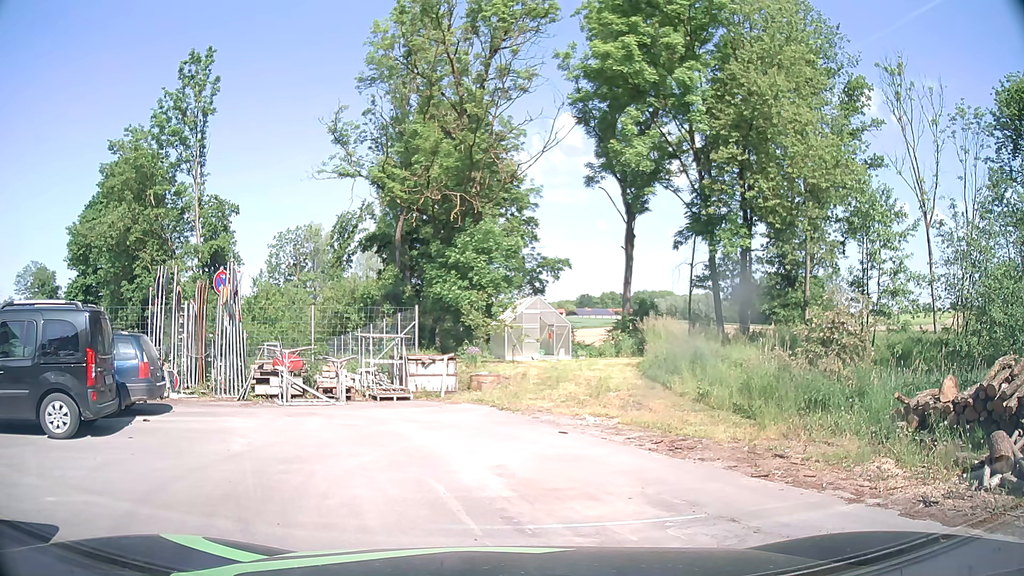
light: Day
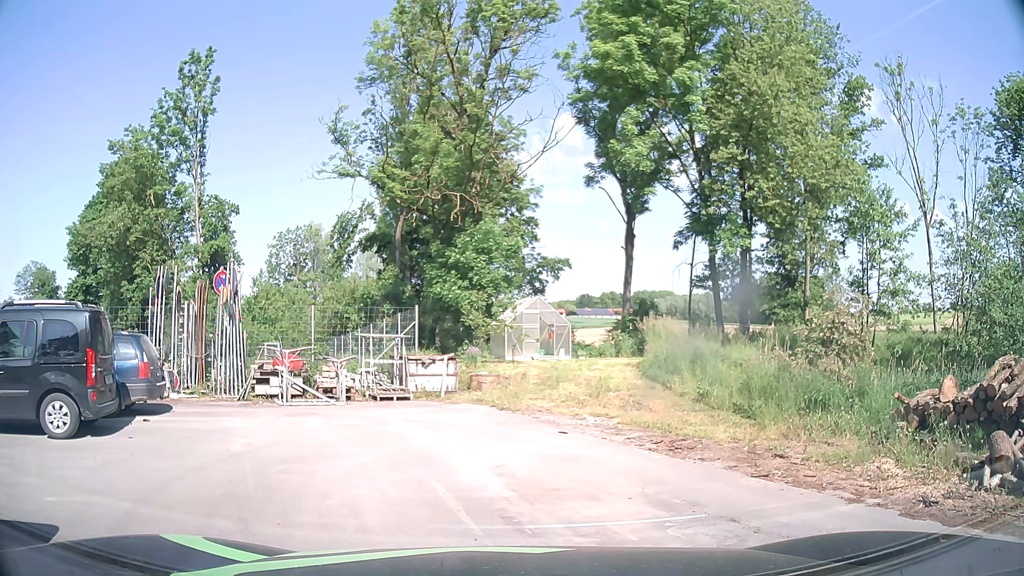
(0.0, 0.0) m; 0°
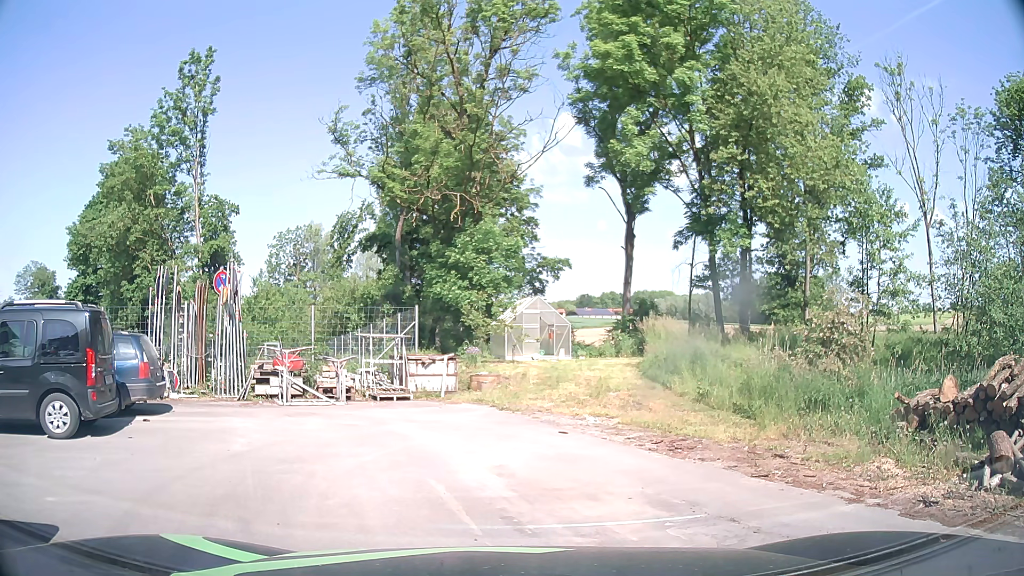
(0.0, 0.0) m; 0°
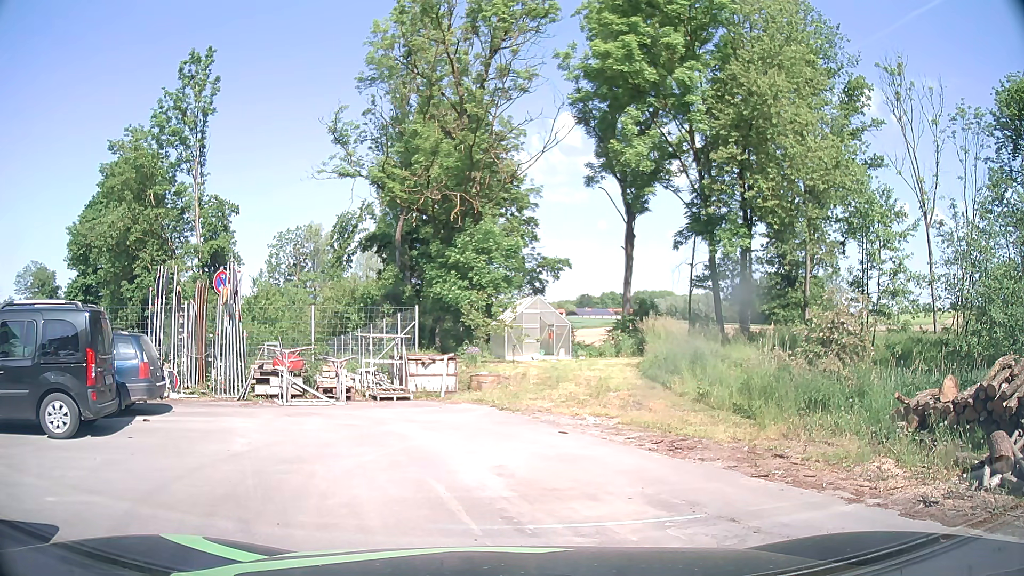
(0.0, 0.0) m; 0°
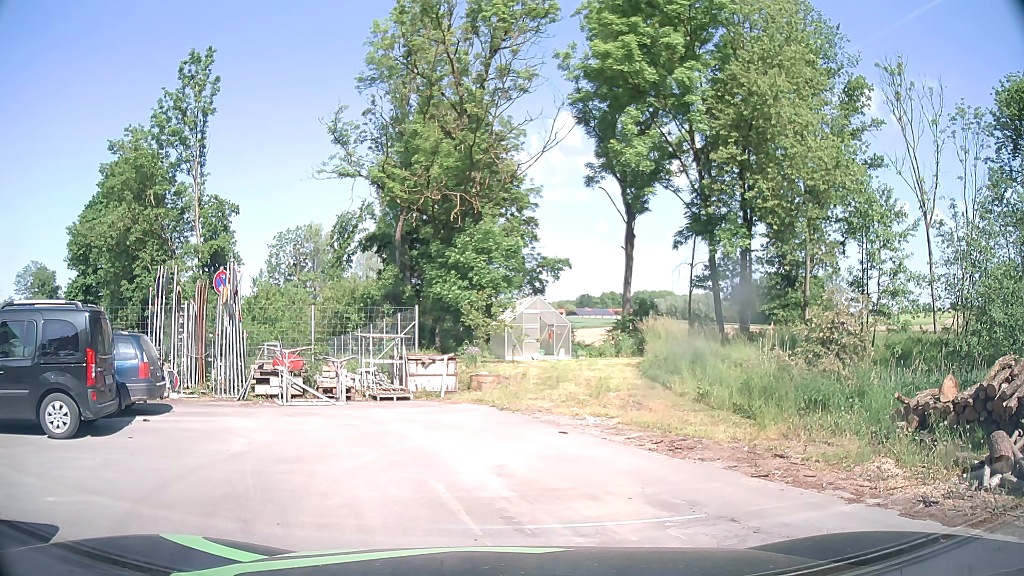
(0.0, 0.0) m; 0°
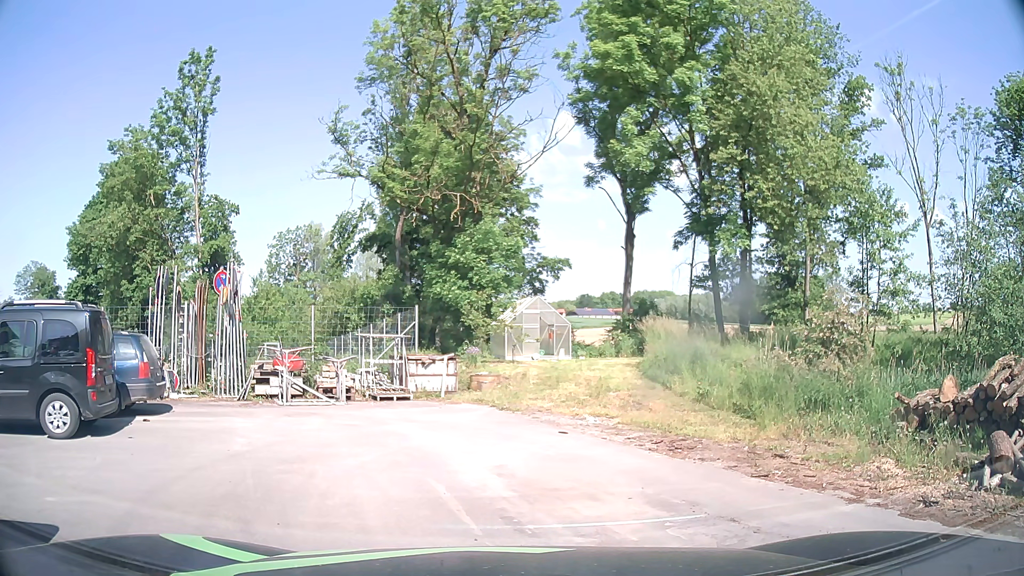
(0.0, 0.0) m; 0°
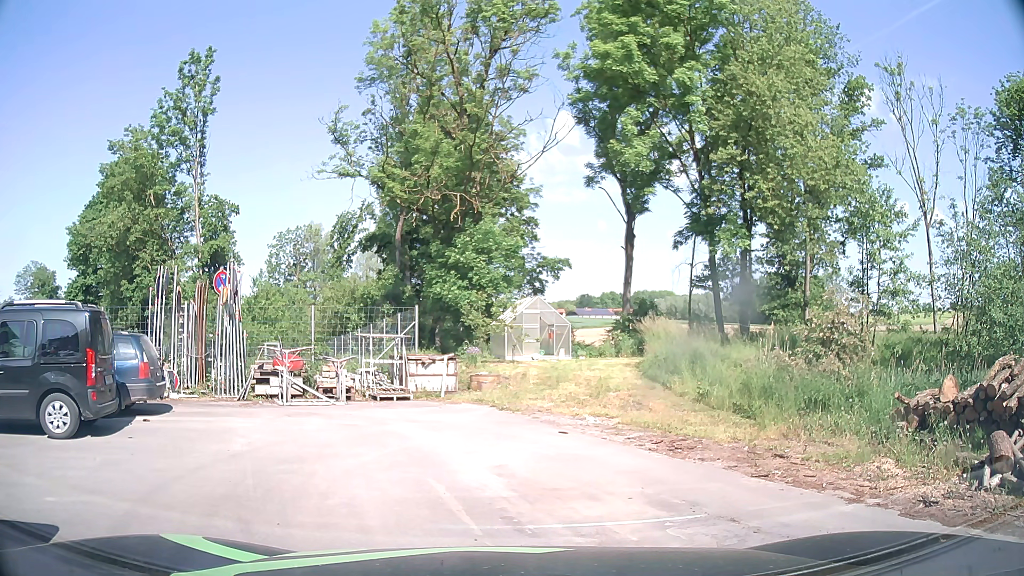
(0.0, 0.0) m; 0°
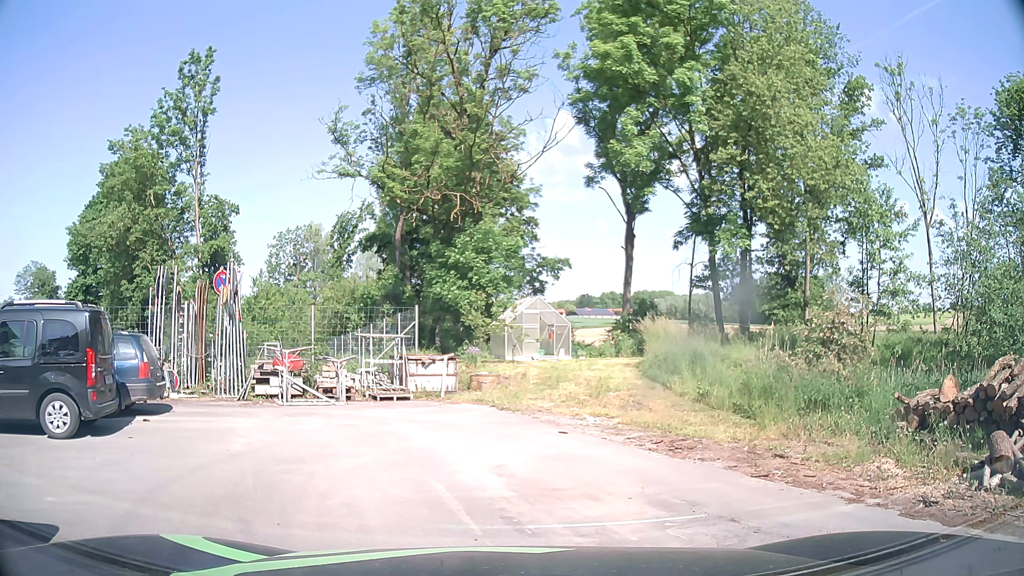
(0.0, 0.0) m; 0°
